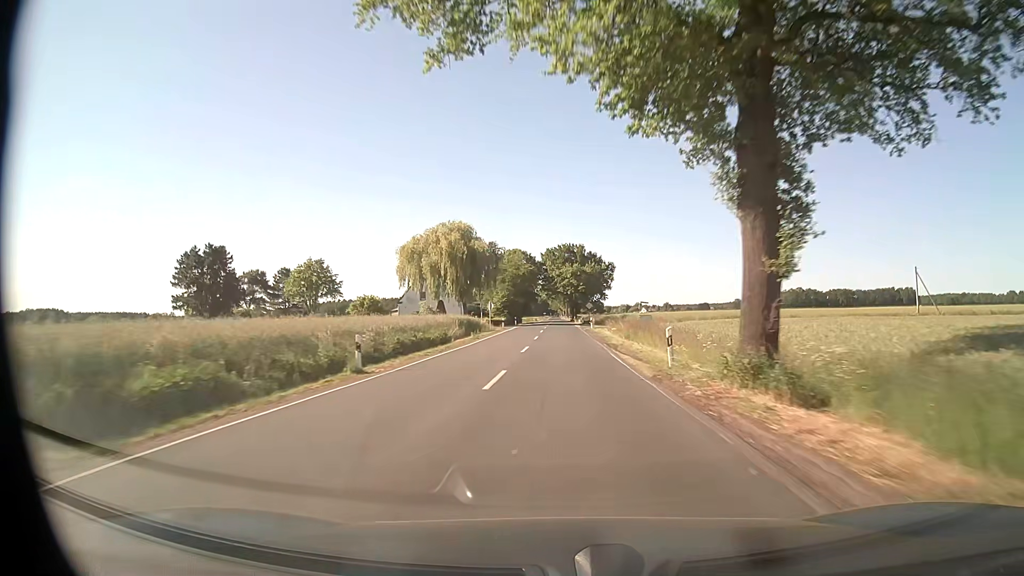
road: secondary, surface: asphalt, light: Day
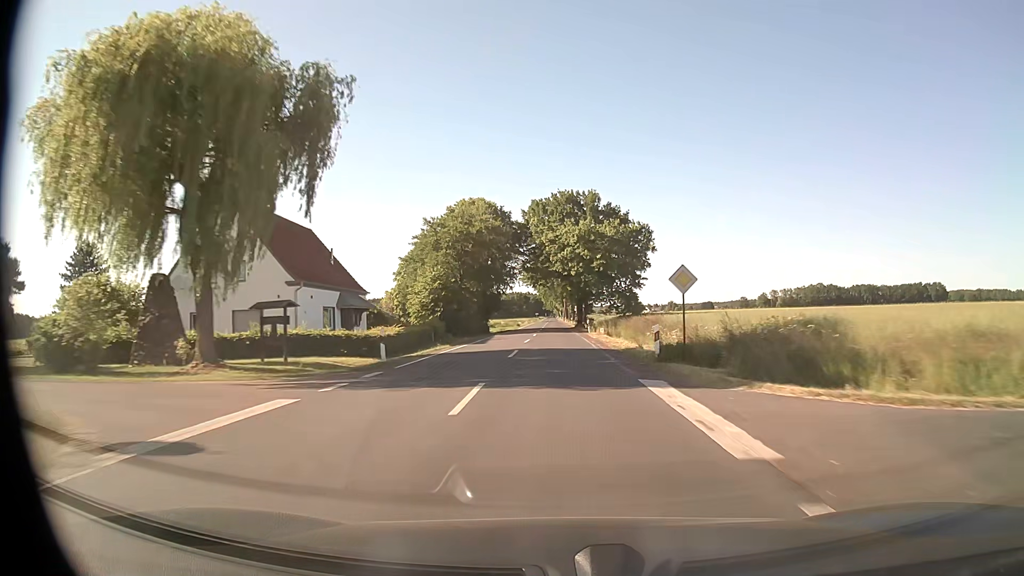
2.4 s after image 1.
(+0.2, +63.4) m; 0°
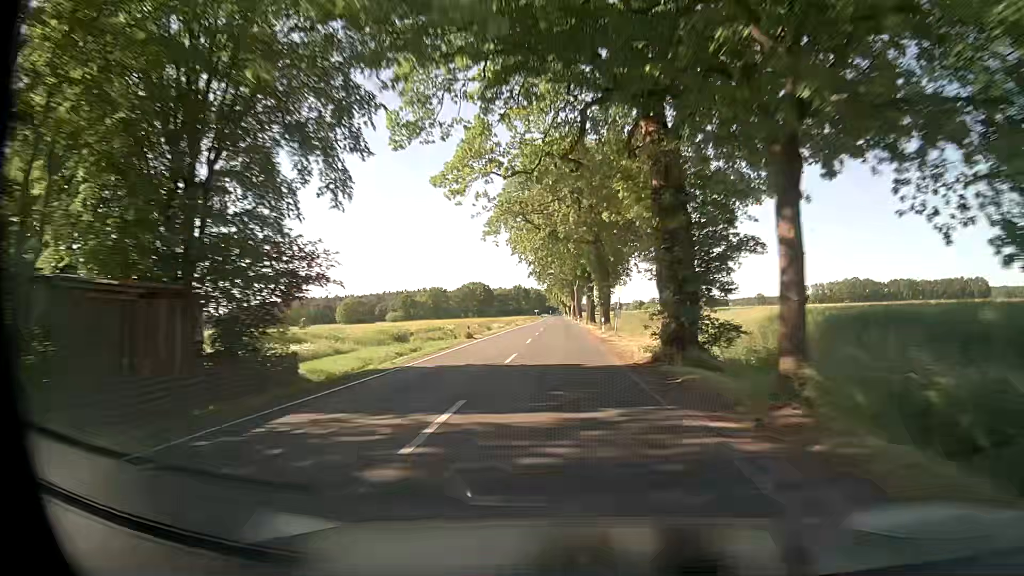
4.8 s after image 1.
(-0.3, +63.5) m; -1°
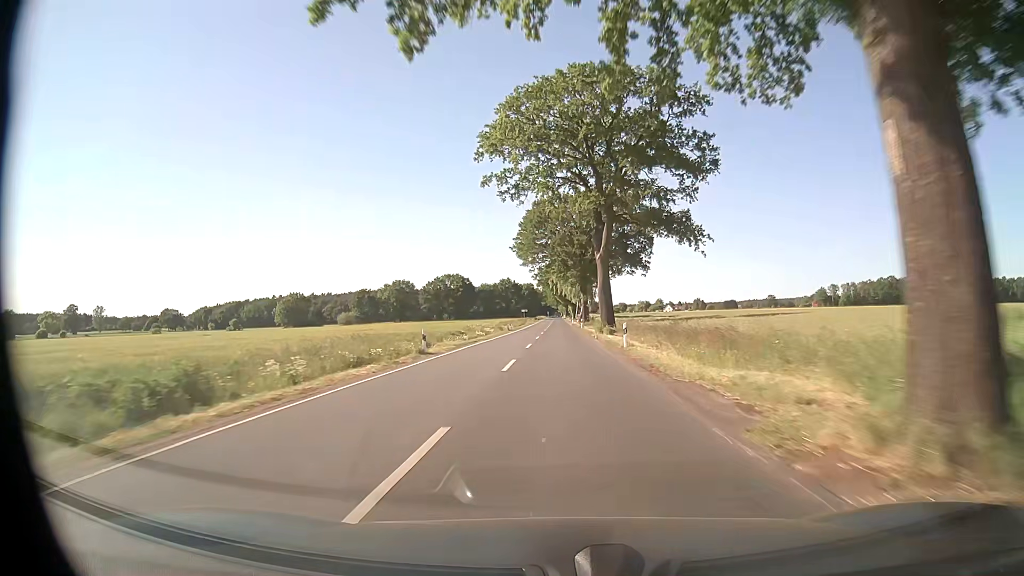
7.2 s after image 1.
(-0.1, +63.4) m; 0°
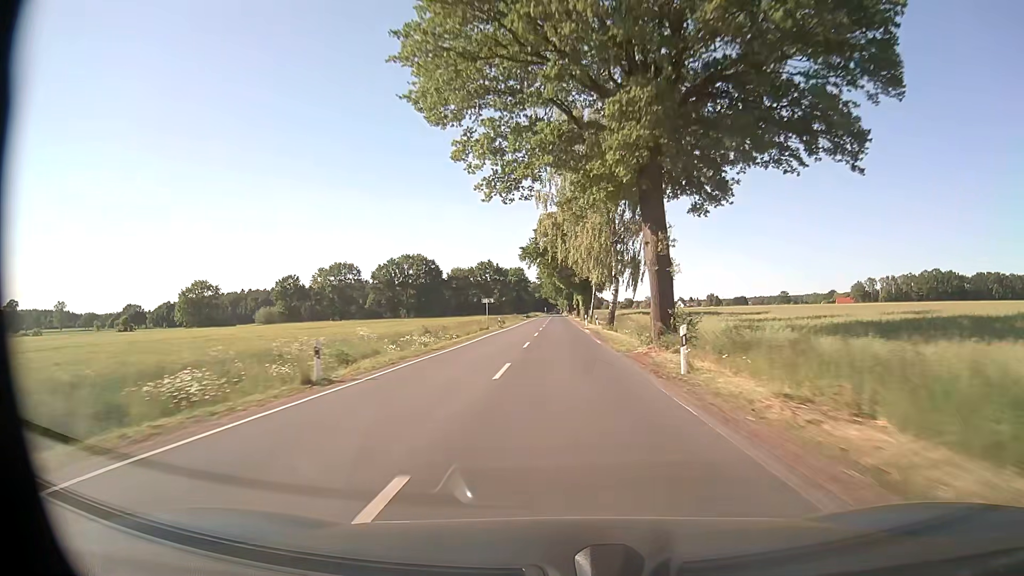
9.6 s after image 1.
(0.0, +63.3) m; 0°
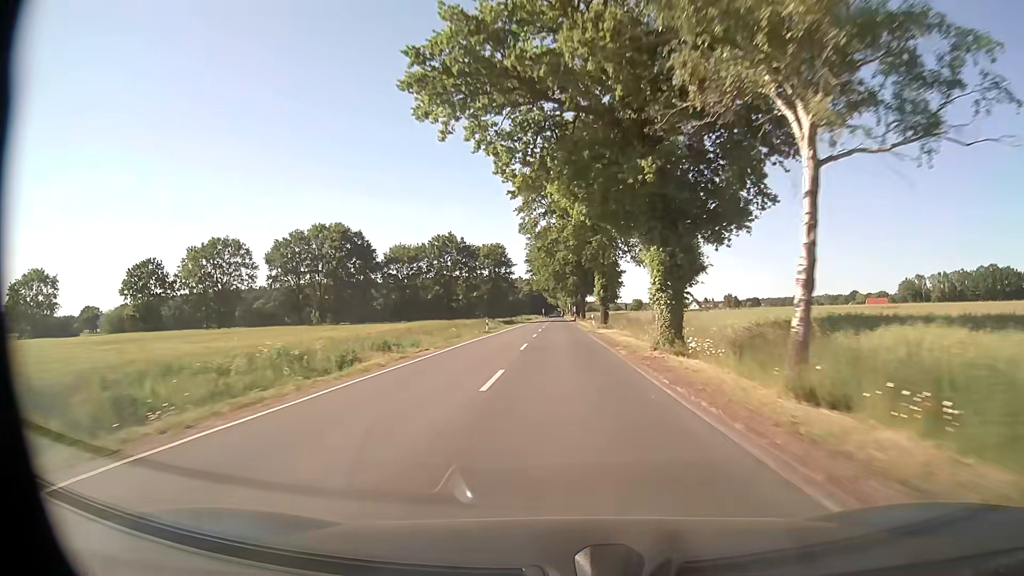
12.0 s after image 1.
(-0.1, +63.0) m; 0°
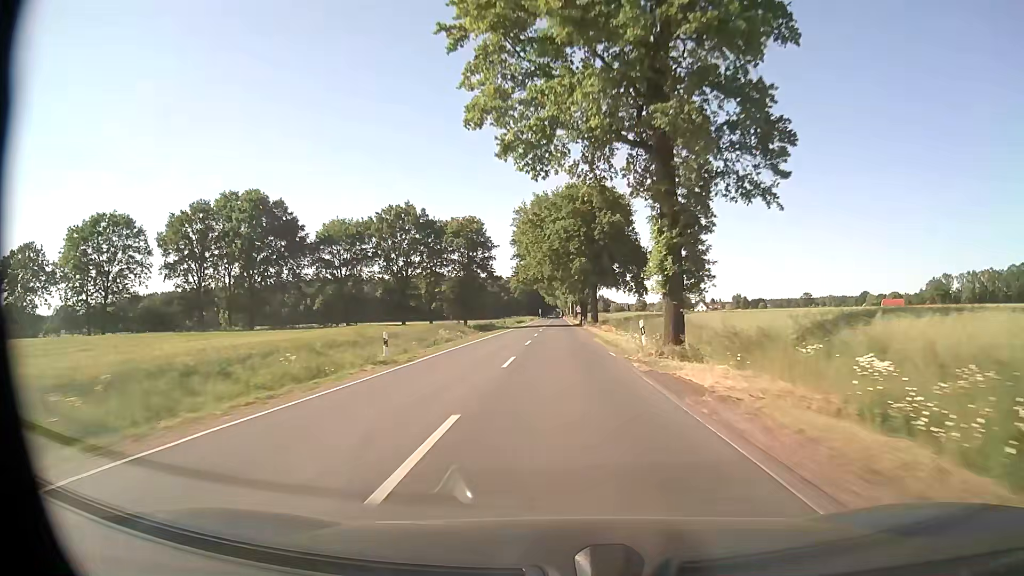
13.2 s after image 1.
(0.0, +30.9) m; 0°
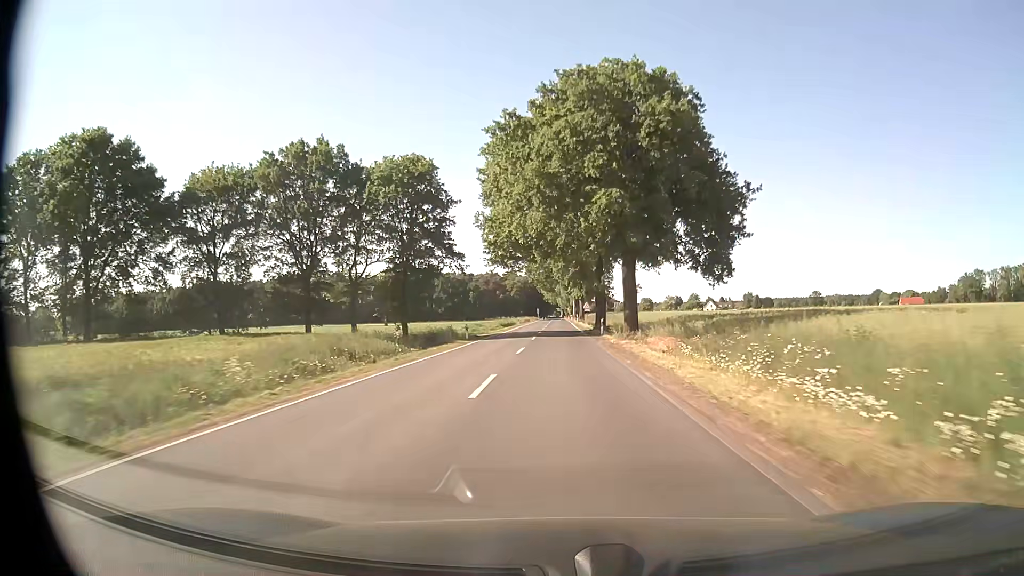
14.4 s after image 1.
(-0.1, +30.3) m; 0°
(0, +10) (0, +20) (0, +30) (0, +40) (0, +50) (0, +60) (0, +70) (0, +80) (0, +90) (0, +100) m
